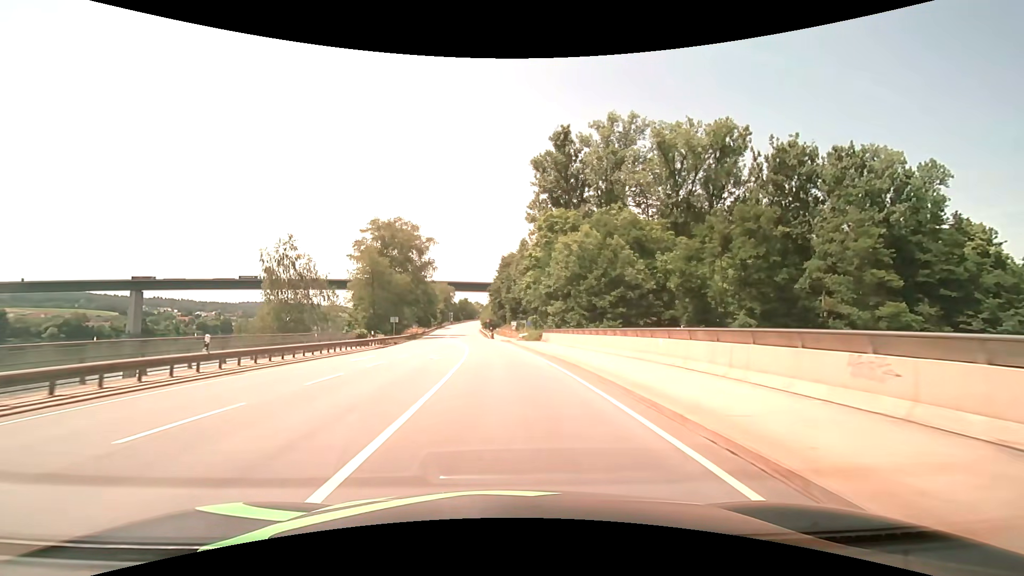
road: primary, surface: asphalt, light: Day
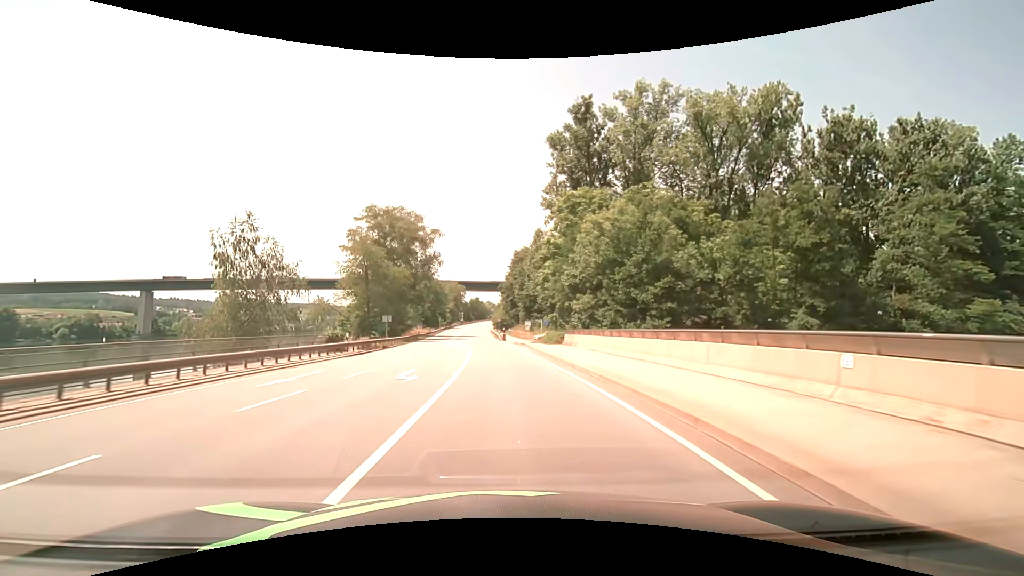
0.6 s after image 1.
(-0.1, +9.6) m; -1°
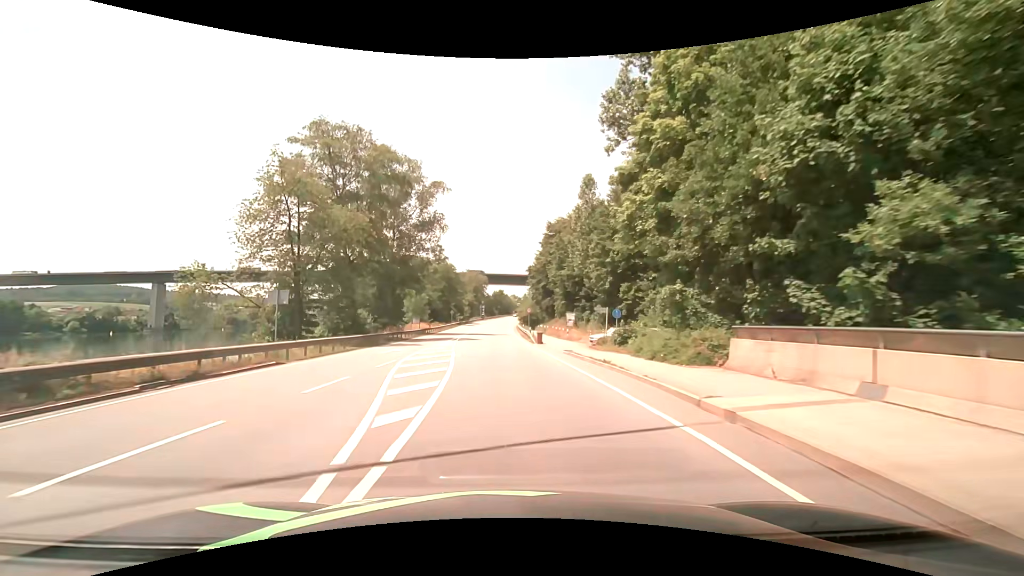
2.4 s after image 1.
(-0.9, +28.6) m; -3°
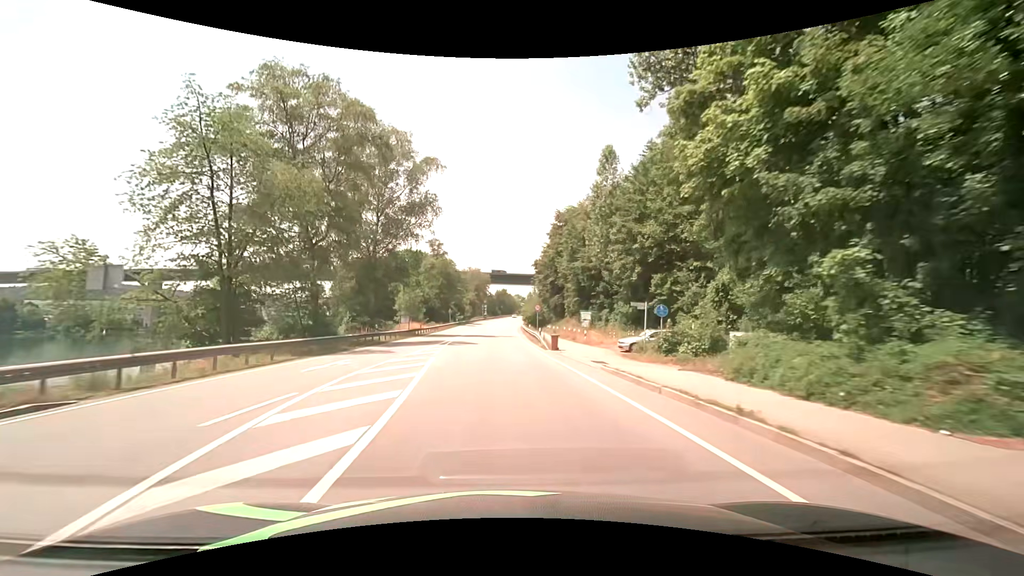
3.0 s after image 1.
(0.0, +9.5) m; 0°
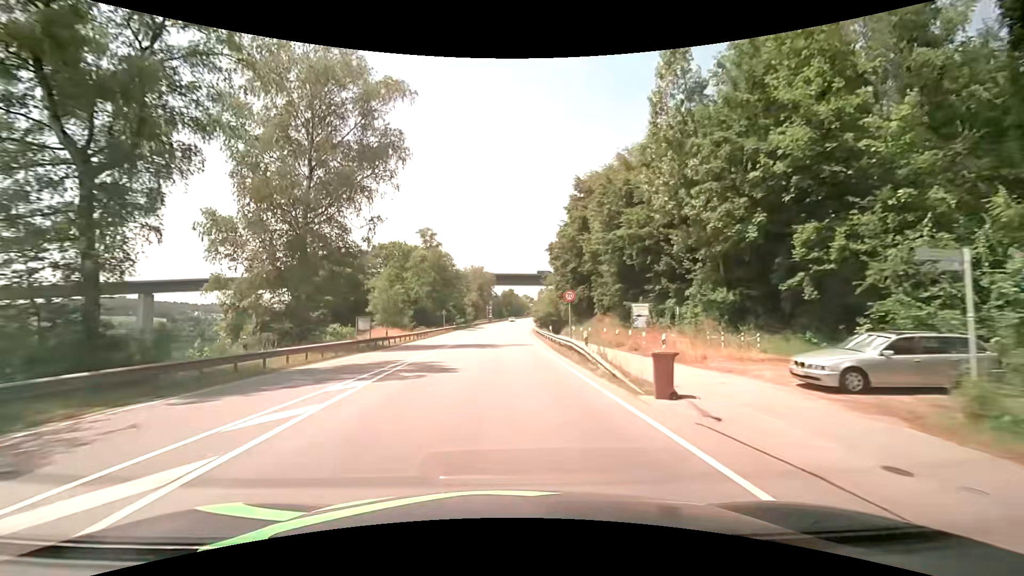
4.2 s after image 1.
(0.0, +19.1) m; -1°
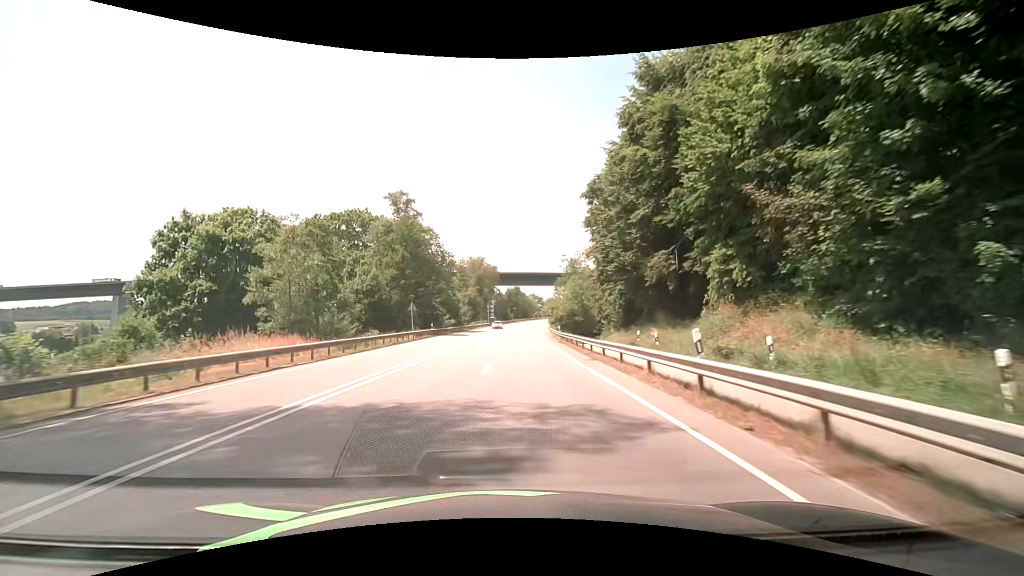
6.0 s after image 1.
(-0.2, +28.9) m; 0°
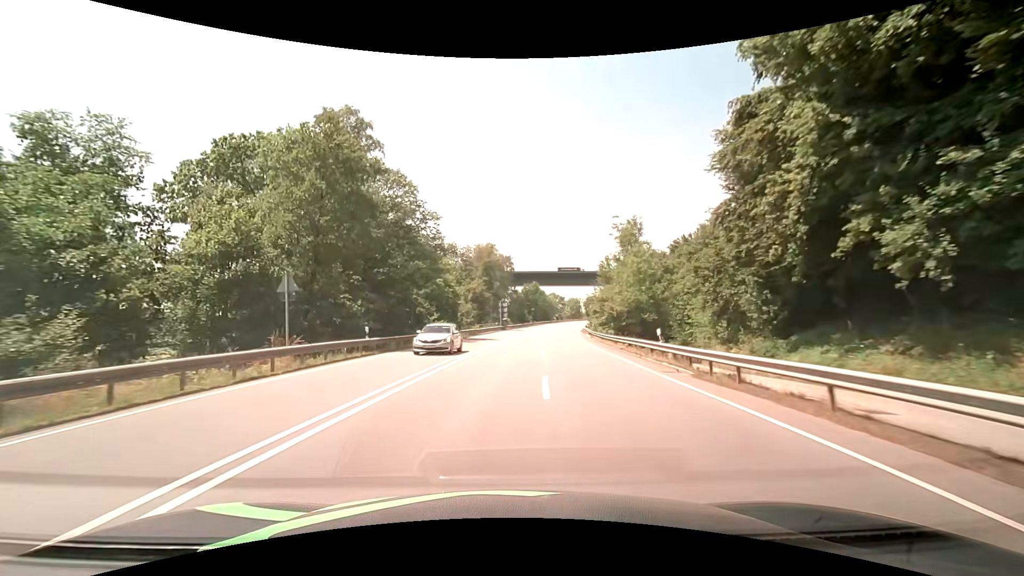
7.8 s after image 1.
(-0.5, +29.1) m; -2°
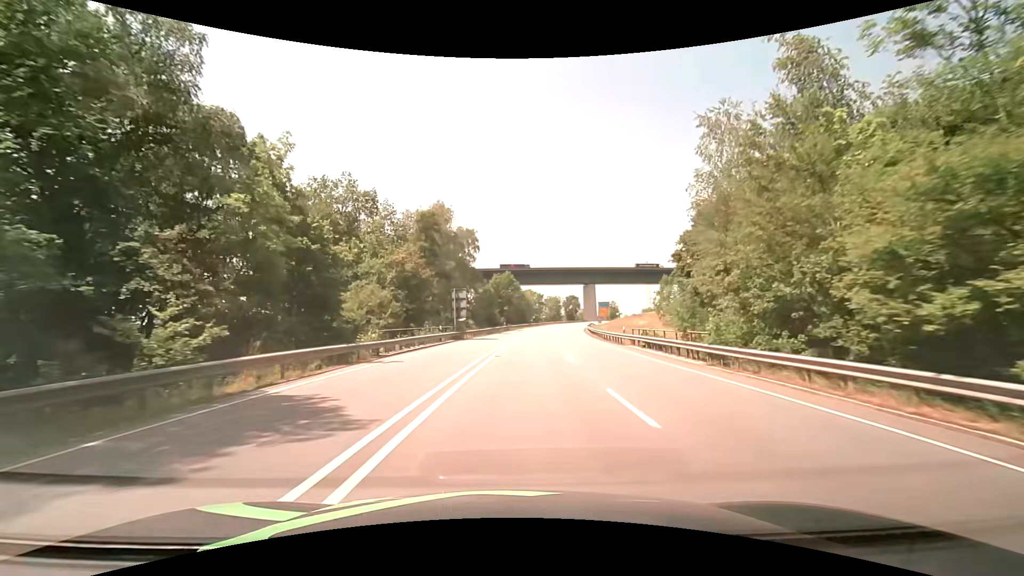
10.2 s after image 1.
(+0.9, +38.3) m; +3°
(0, +10) (+1, +20) (+2, +30) (+2, +40) (+3, +50) (+5, +60) (+6, +70) (+7, +80) (+9, +89) (+11, +99) m
